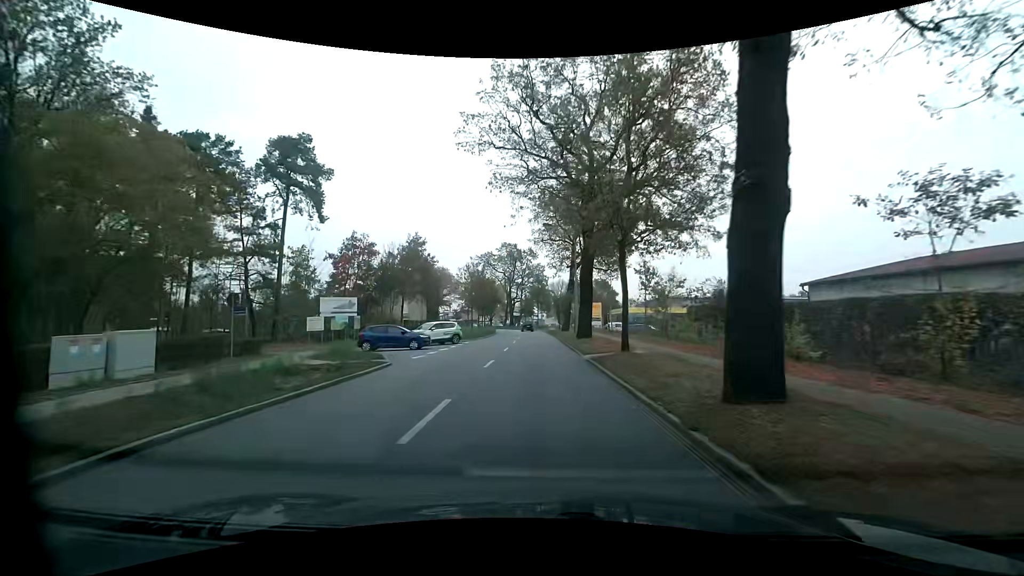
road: primary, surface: asphalt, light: Day
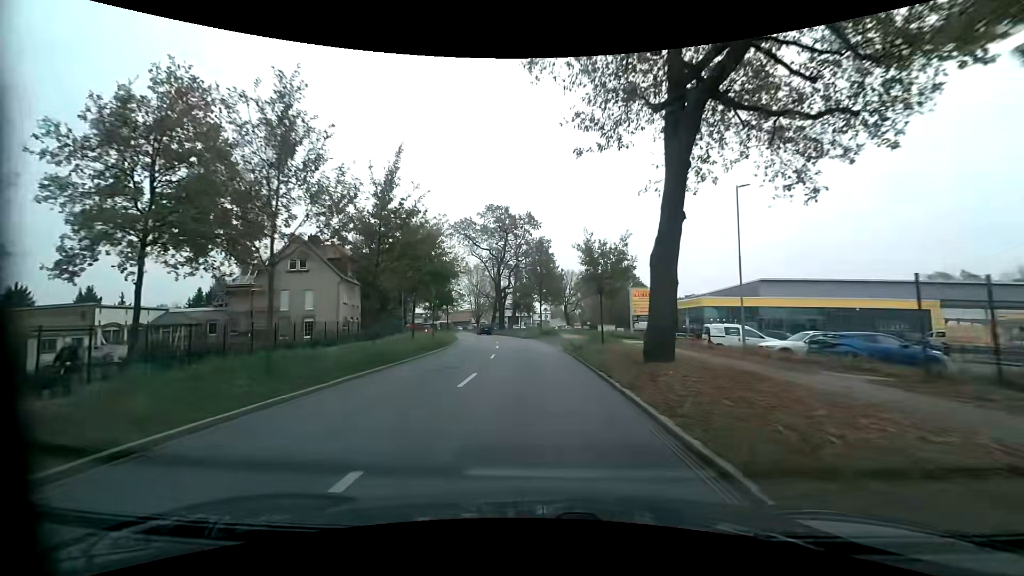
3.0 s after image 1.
(-0.1, +40.2) m; 0°
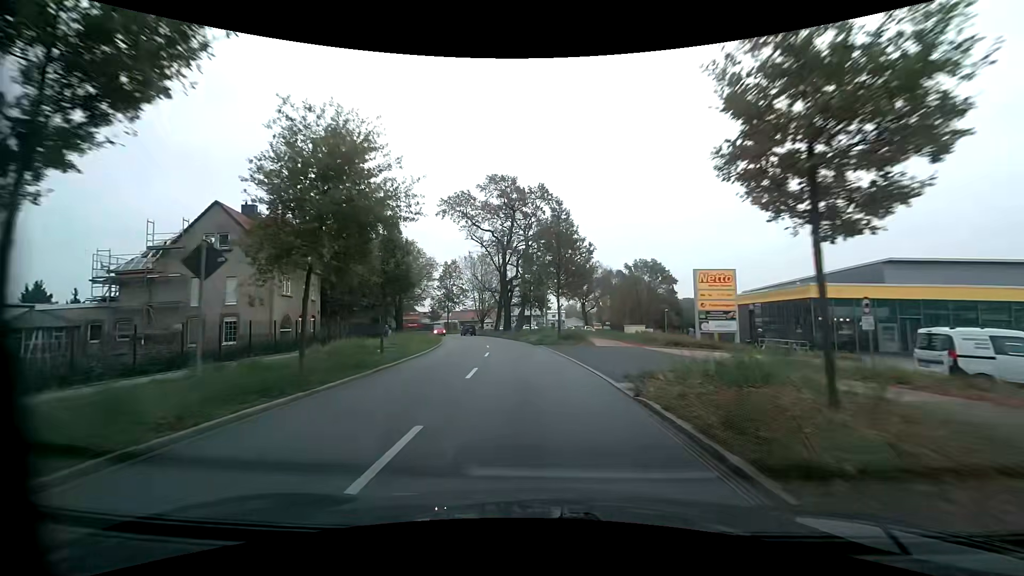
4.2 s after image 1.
(-0.3, +16.1) m; -2°
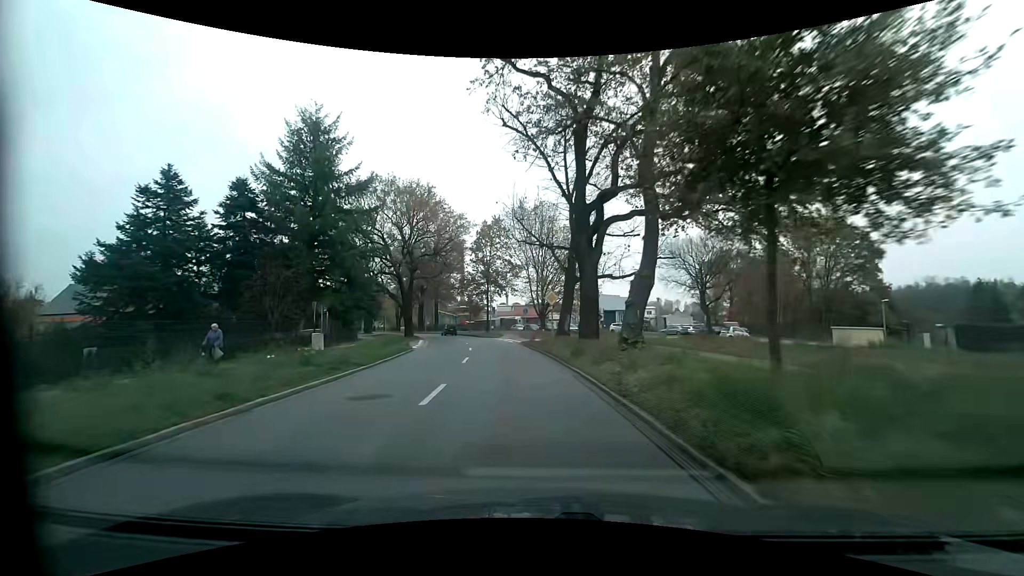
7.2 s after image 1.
(-2.3, +40.3) m; -8°
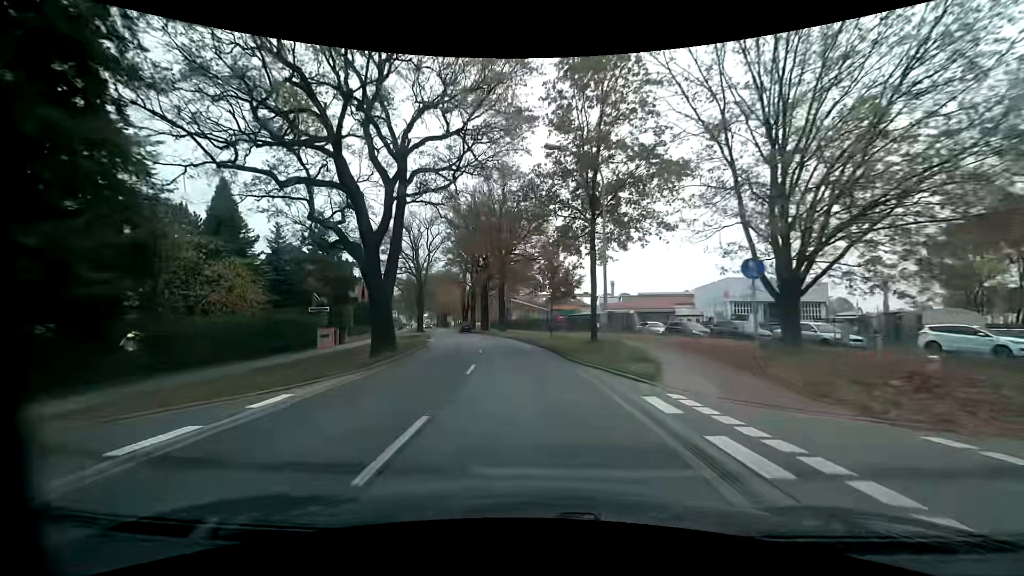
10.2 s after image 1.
(-4.1, +40.1) m; -11°
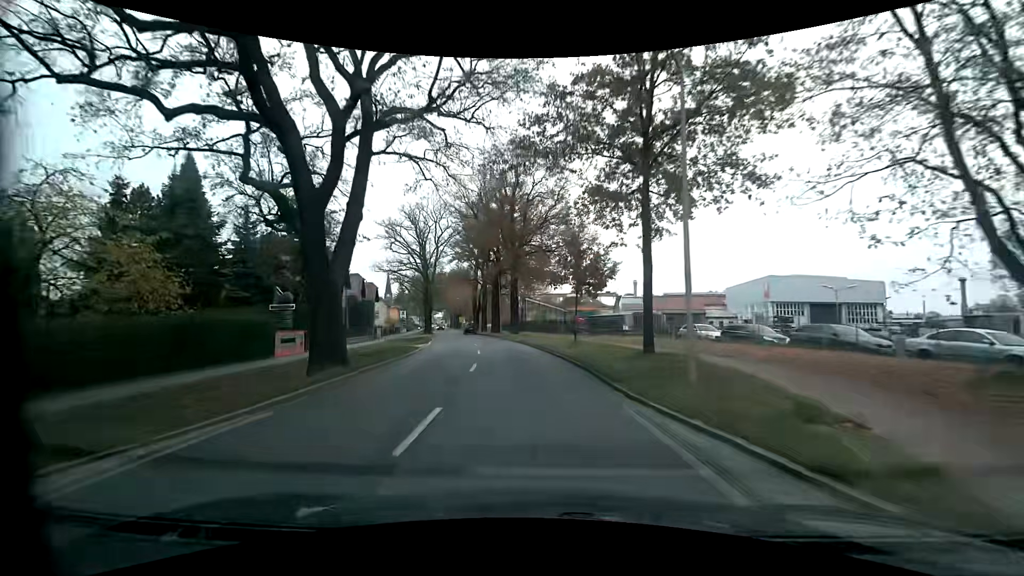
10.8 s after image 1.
(-0.1, +8.0) m; -2°
(0, +10) (-1, +20) (-2, +30) (-3, +40) (-5, +50) (-7, +59) (-9, +69) (-11, +79) (-13, +89) (-15, +99) m
